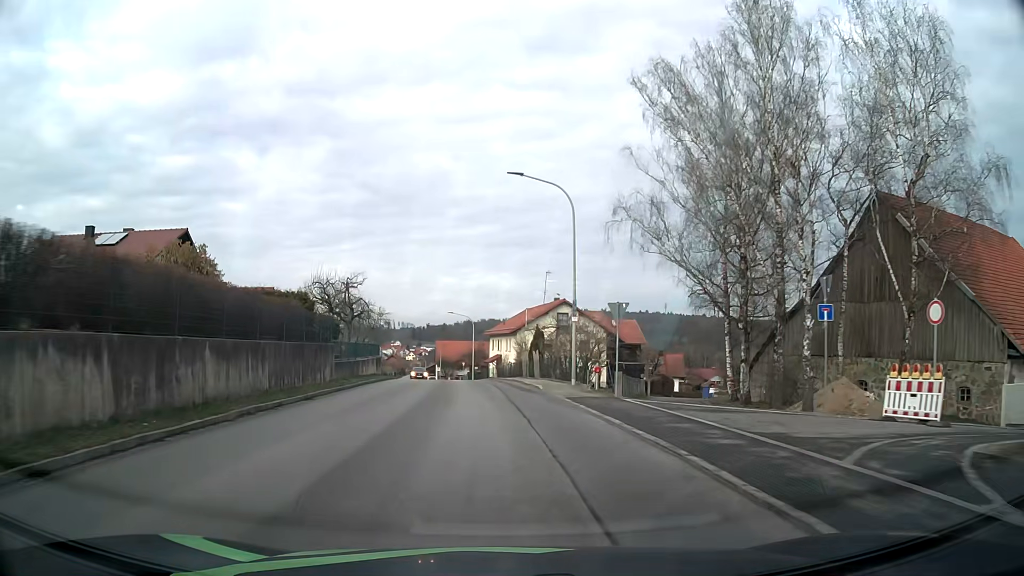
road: tertiary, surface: asphalt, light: Day
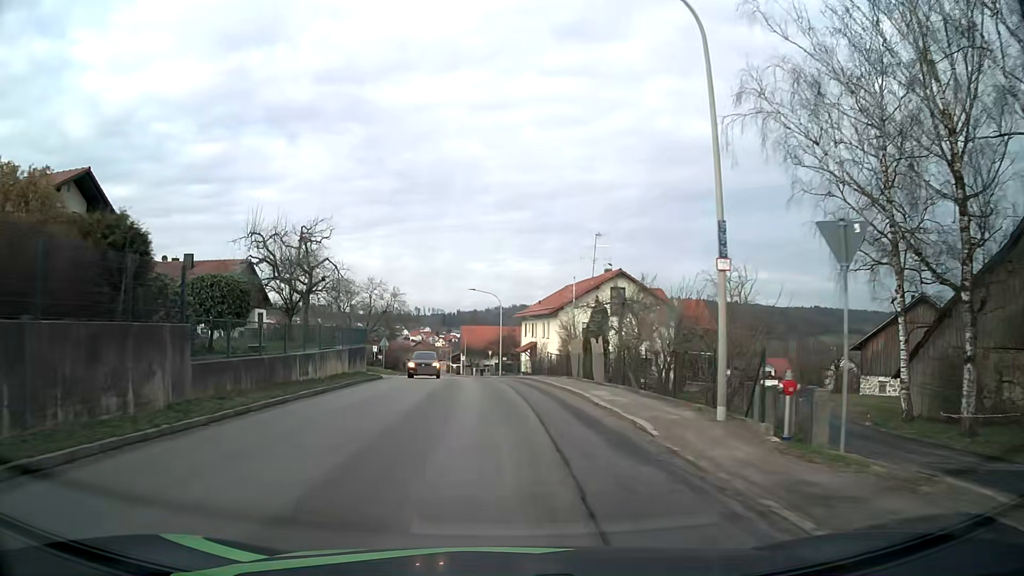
(-0.3, +14.8) m; -2°
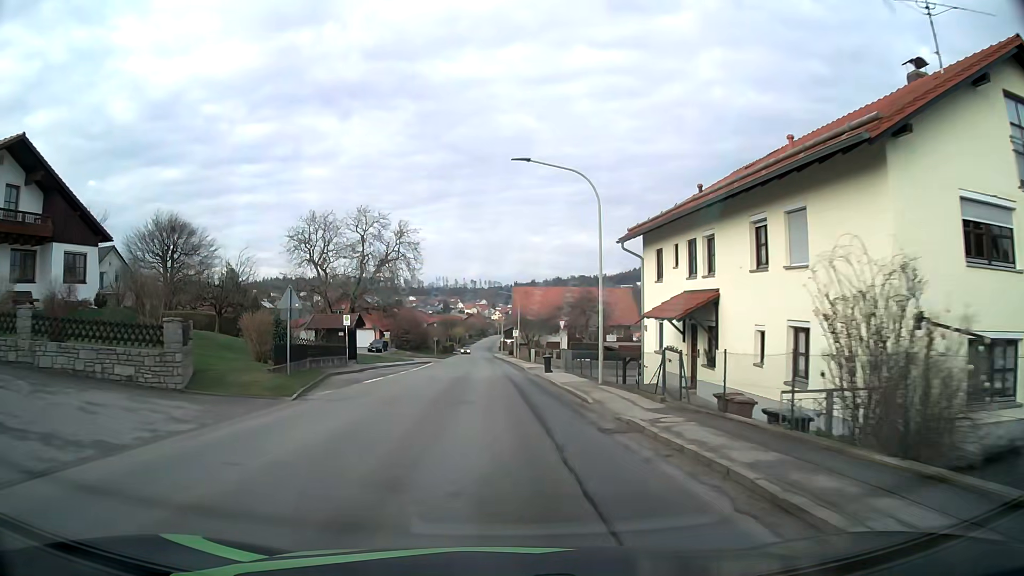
(-1.7, +36.1) m; -5°
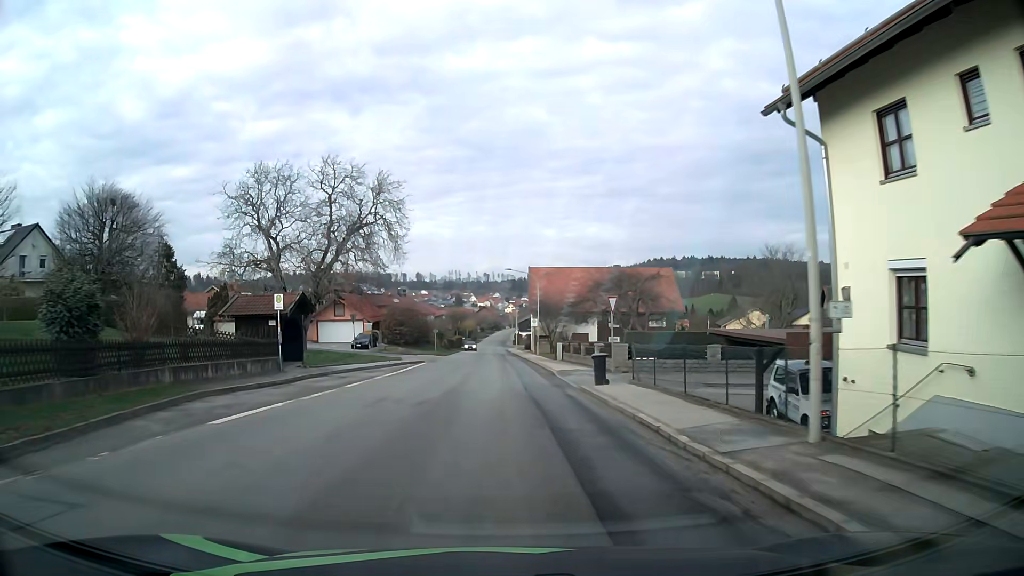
(-0.2, +15.1) m; -1°
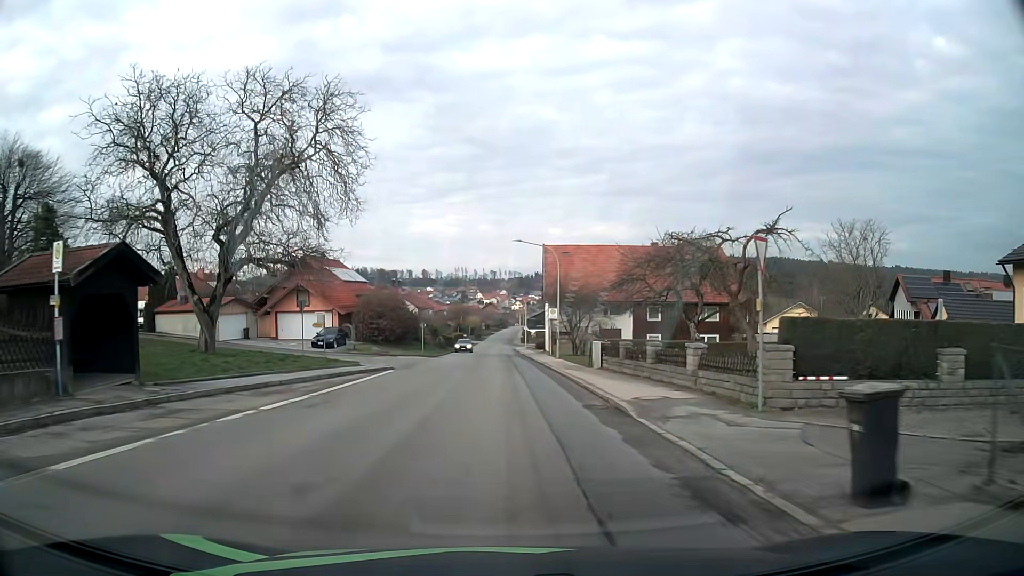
(-0.1, +15.1) m; -1°
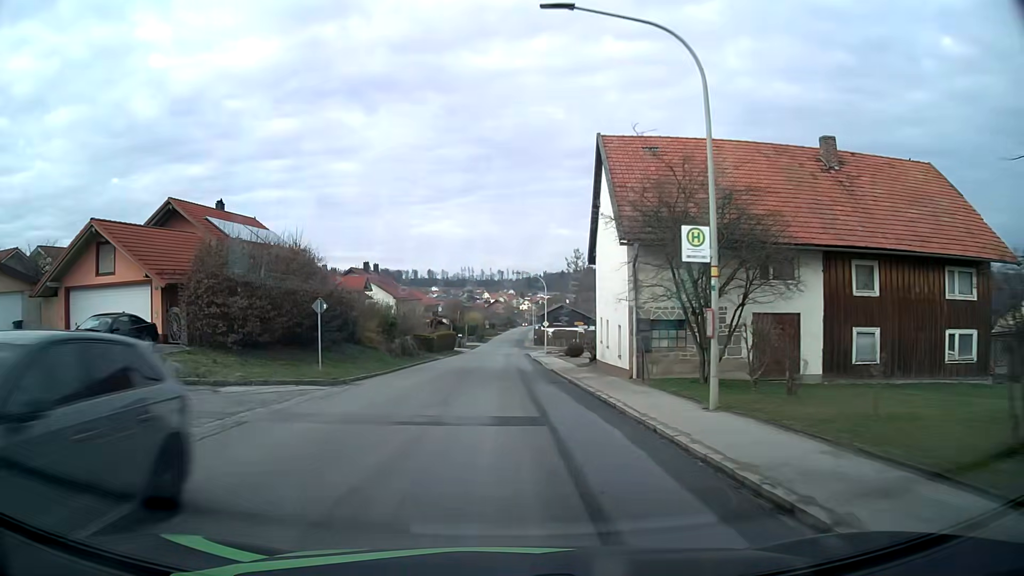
(-0.2, +30.5) m; -1°
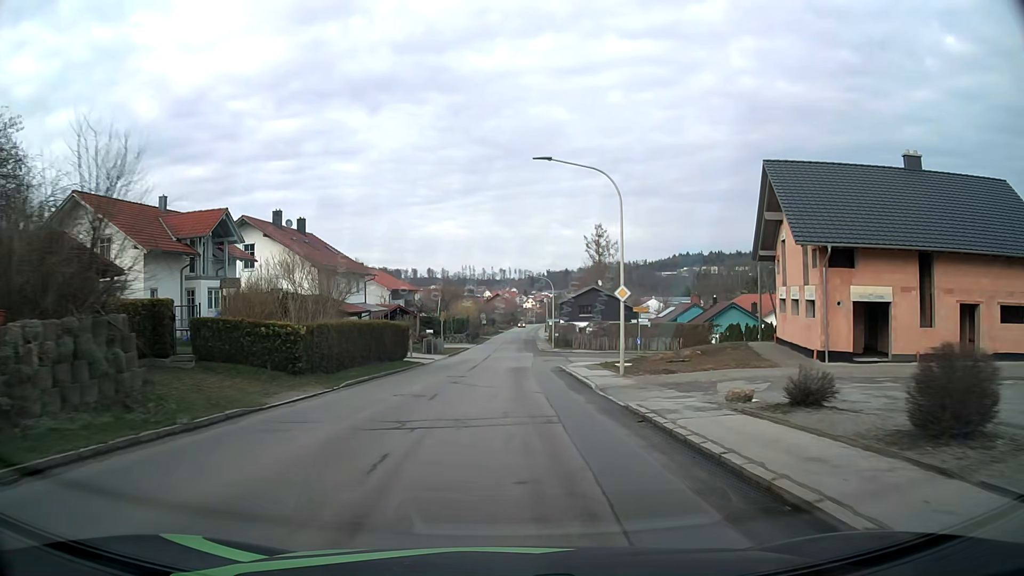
(-0.2, +38.3) m; 0°
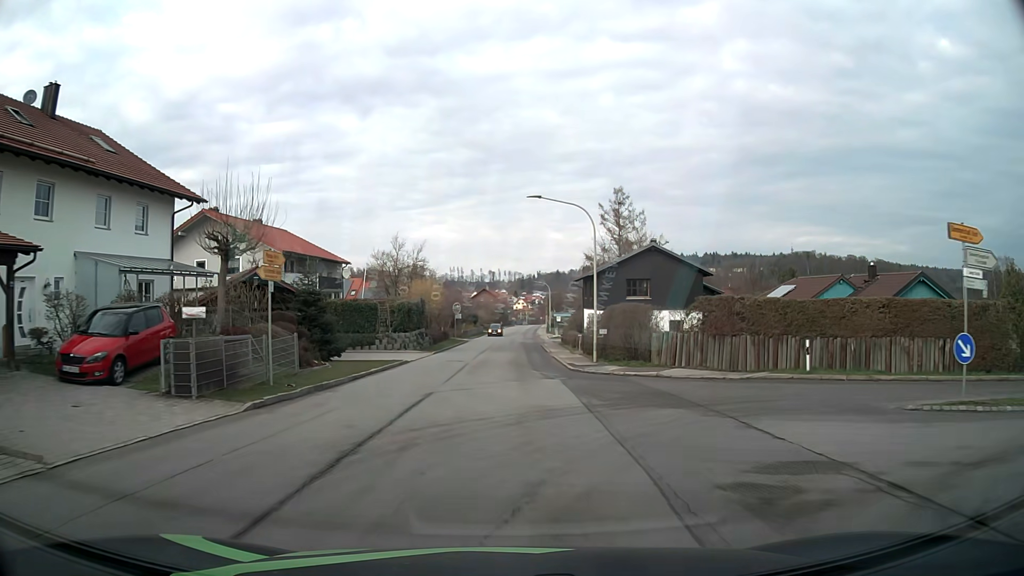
(+0.3, +37.2) m; +1°
(0, +10) (0, +20) (0, +30) (0, +40) (+1, +50) (+1, +60) (+1, +70) (+1, +80) (+2, +90) (+2, +100) m
